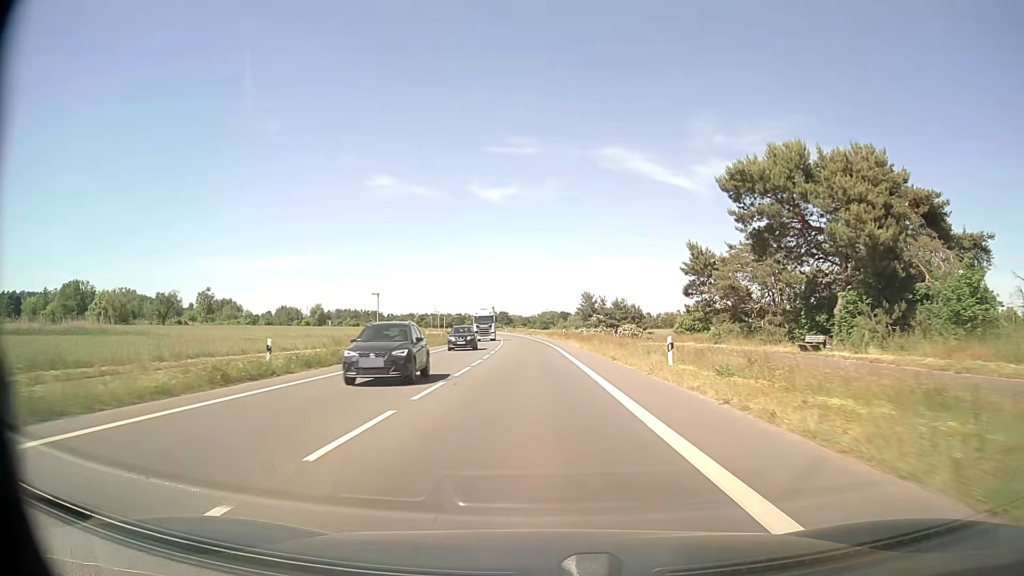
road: primary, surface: asphalt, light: Day
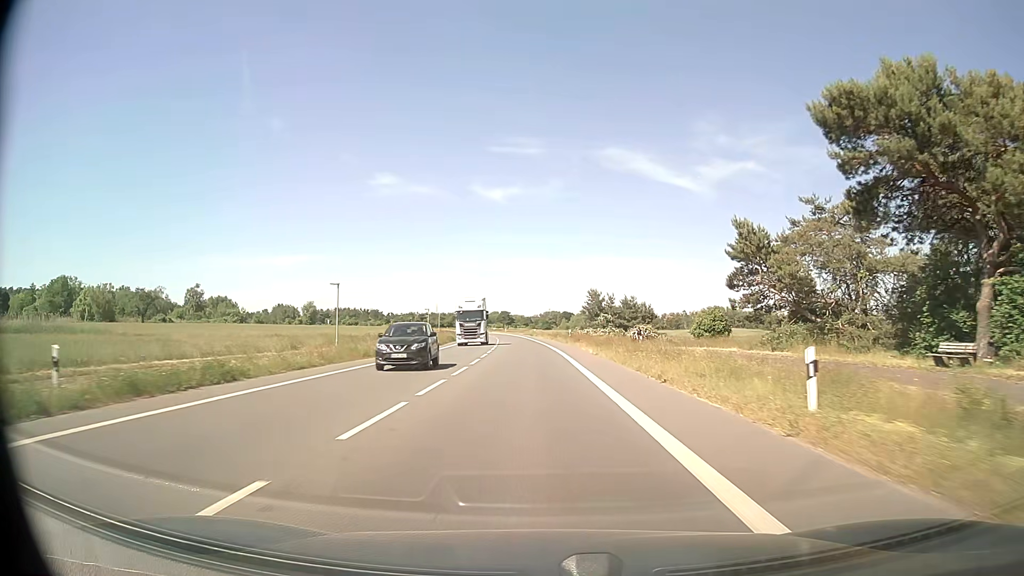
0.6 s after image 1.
(0.0, +11.1) m; 0°
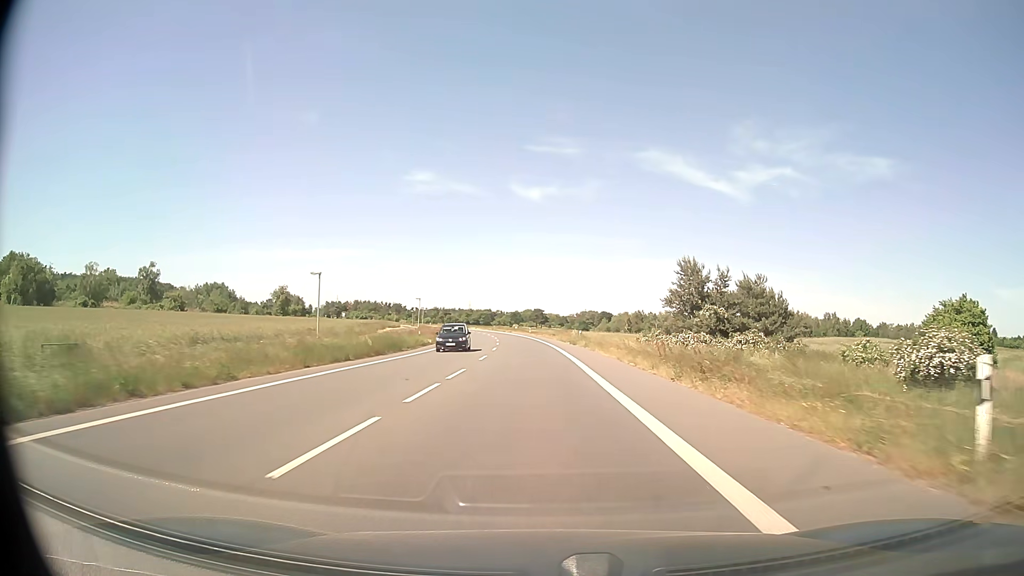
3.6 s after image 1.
(-1.3, +55.8) m; -3°
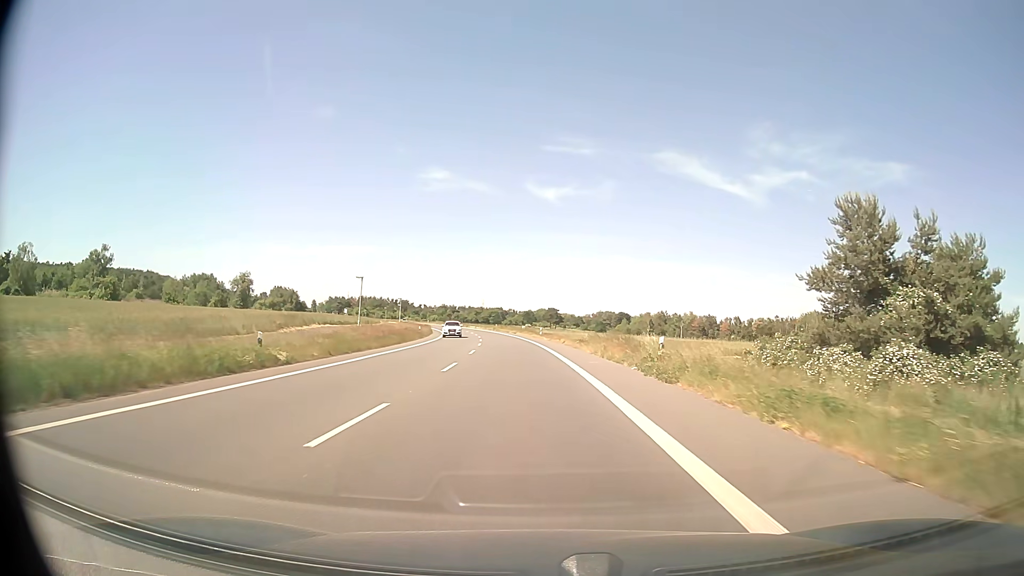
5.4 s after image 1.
(-0.2, +33.7) m; -1°
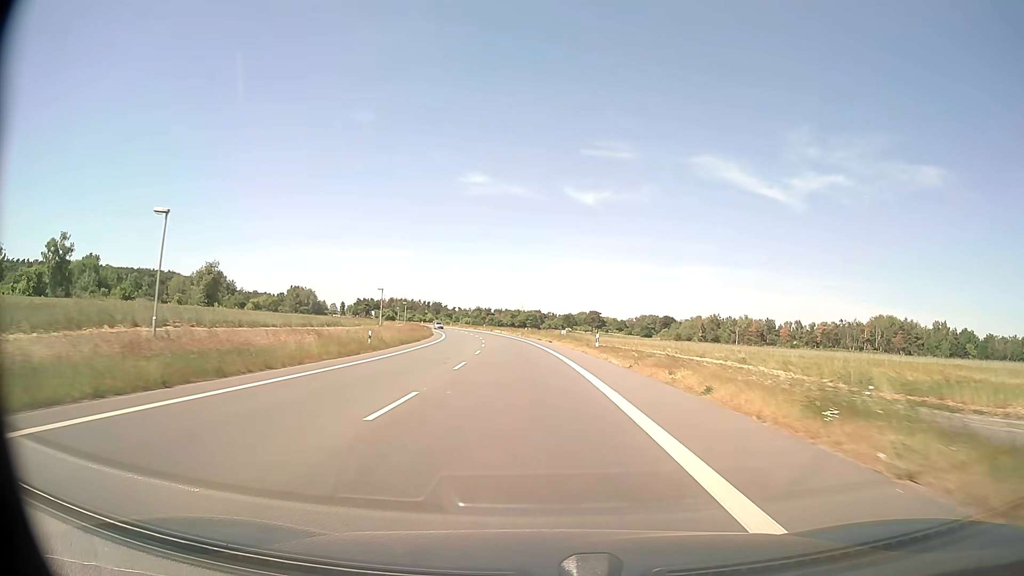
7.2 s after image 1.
(-0.8, +33.8) m; -3°
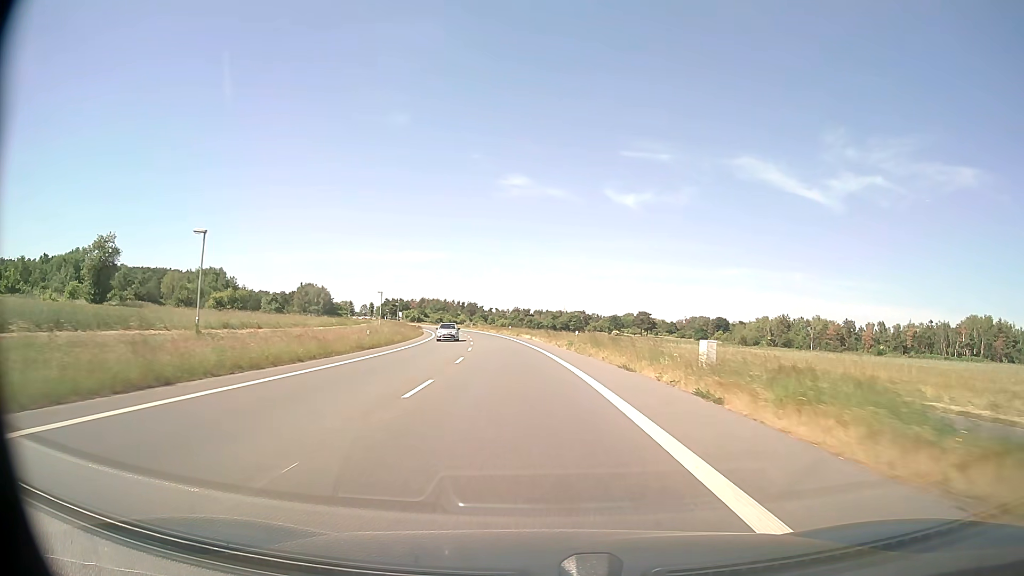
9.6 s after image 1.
(-1.6, +45.2) m; -3°
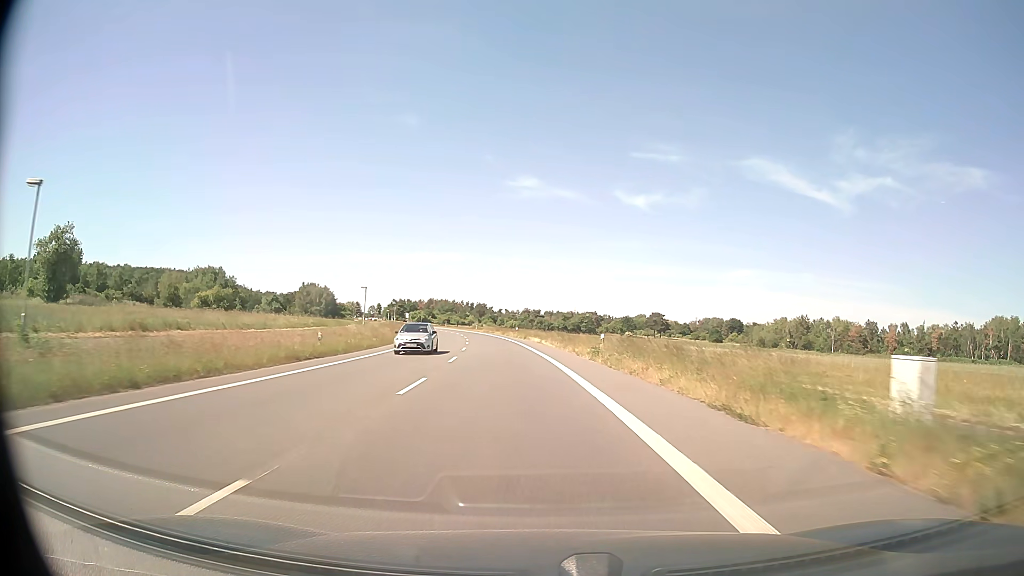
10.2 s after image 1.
(-0.1, +11.3) m; -1°
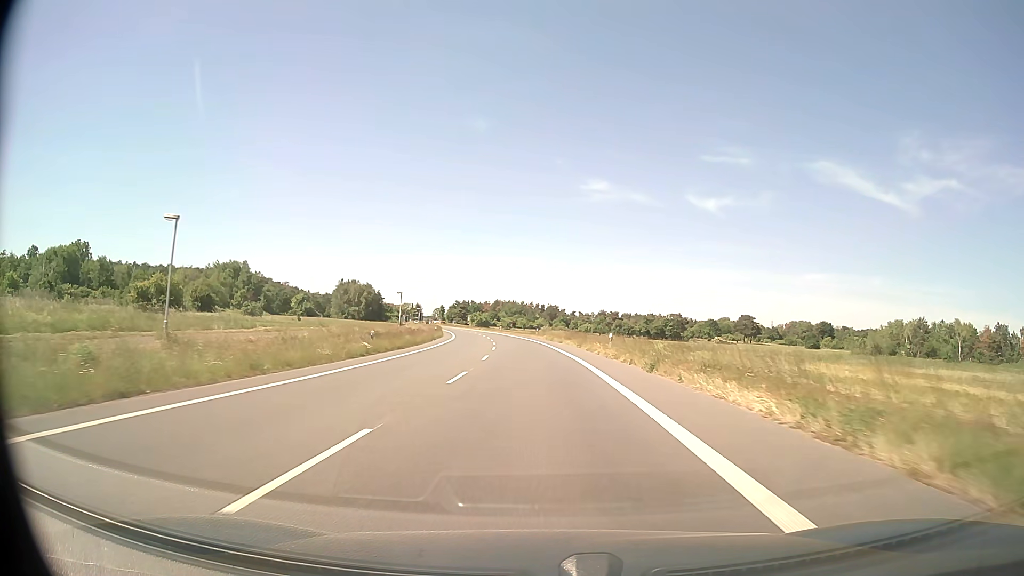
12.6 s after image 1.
(-2.6, +45.3) m; -6°
(0, +10) (0, +20) (-1, +30) (-1, +40) (-2, +50) (-3, +60) (-3, +70) (-4, +80) (-6, +90) (-7, +100) m
